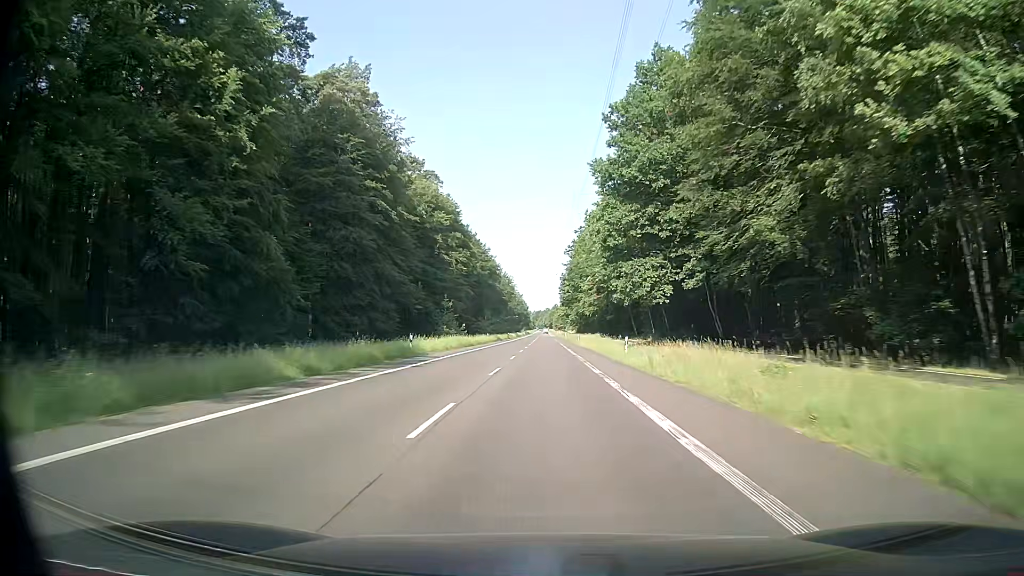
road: secondary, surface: asphalt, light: Day
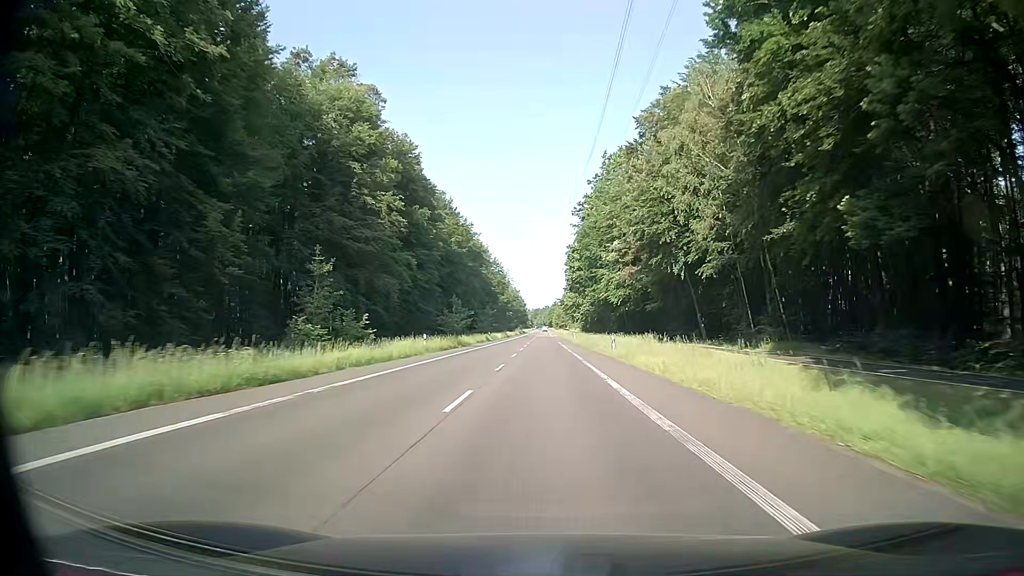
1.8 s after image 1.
(0.0, +45.3) m; 0°
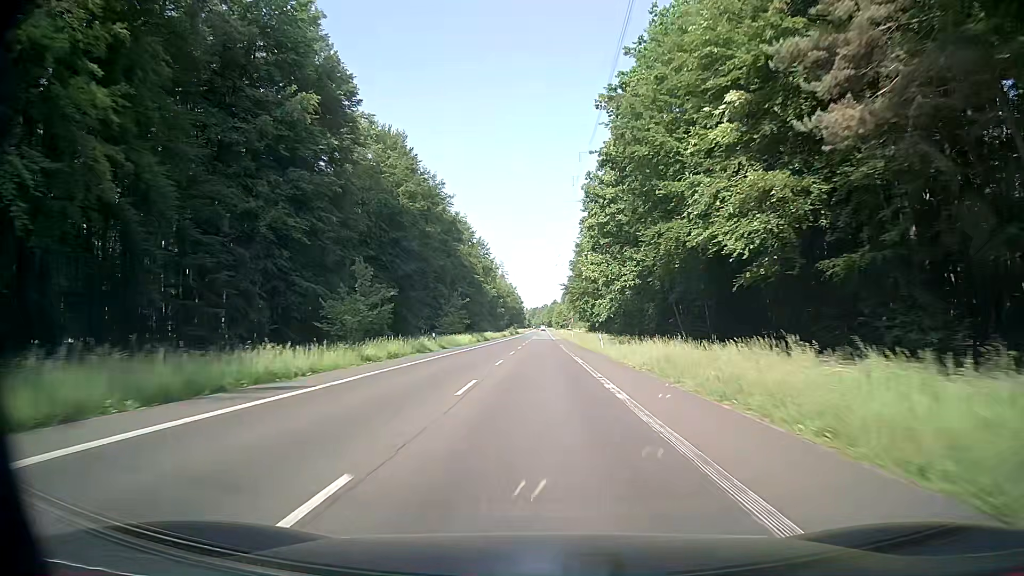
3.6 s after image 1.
(-0.1, +45.2) m; 0°
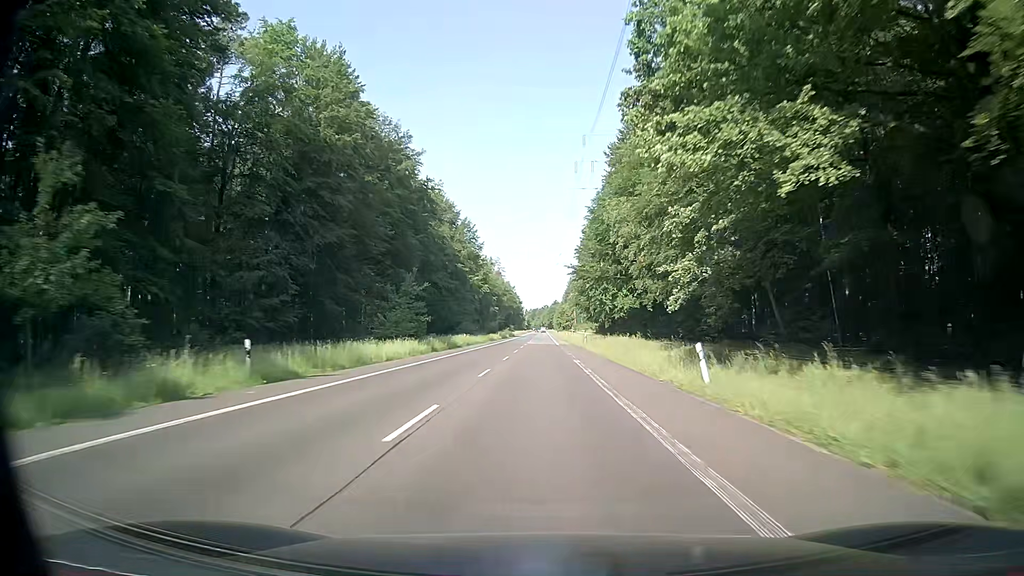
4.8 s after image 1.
(-0.1, +30.1) m; 0°
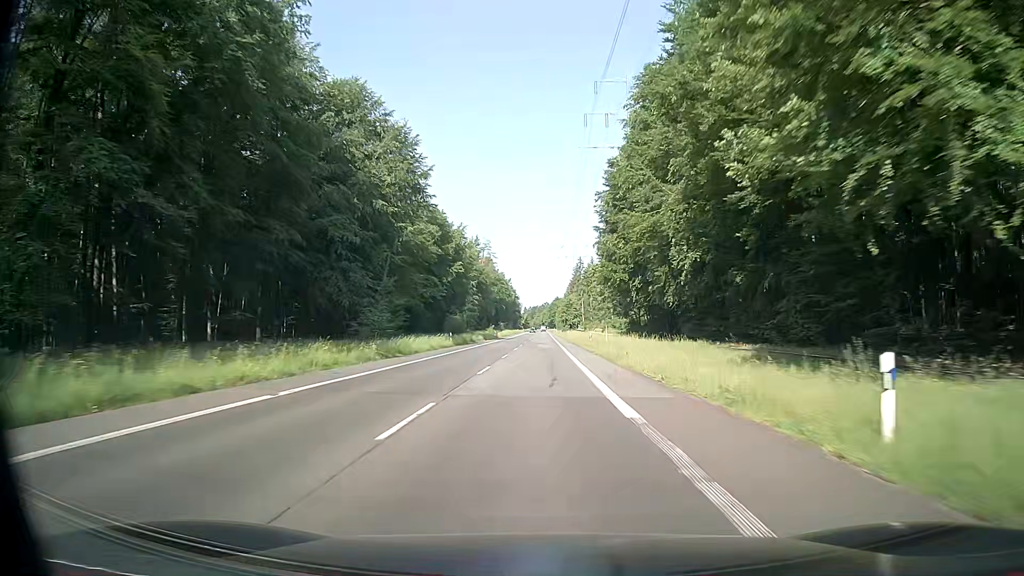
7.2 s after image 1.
(0.0, +60.0) m; 0°
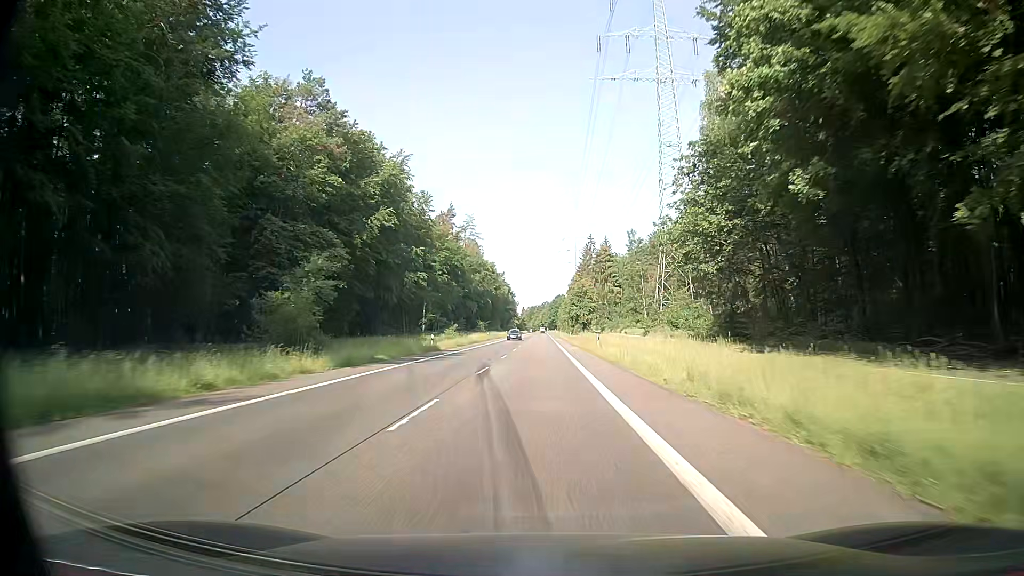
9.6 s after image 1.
(-0.3, +59.6) m; 0°
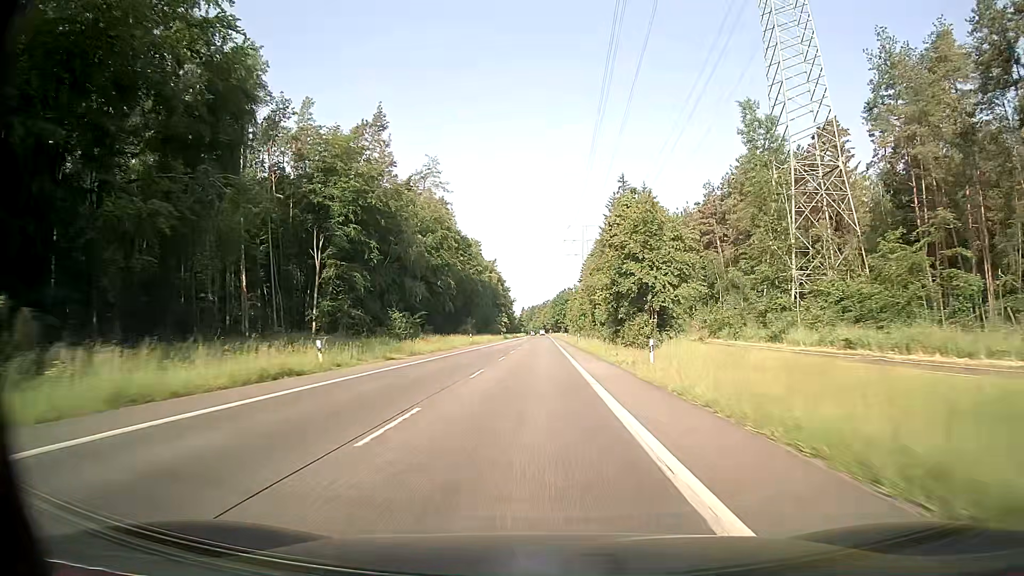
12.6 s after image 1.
(+0.3, +73.6) m; 0°
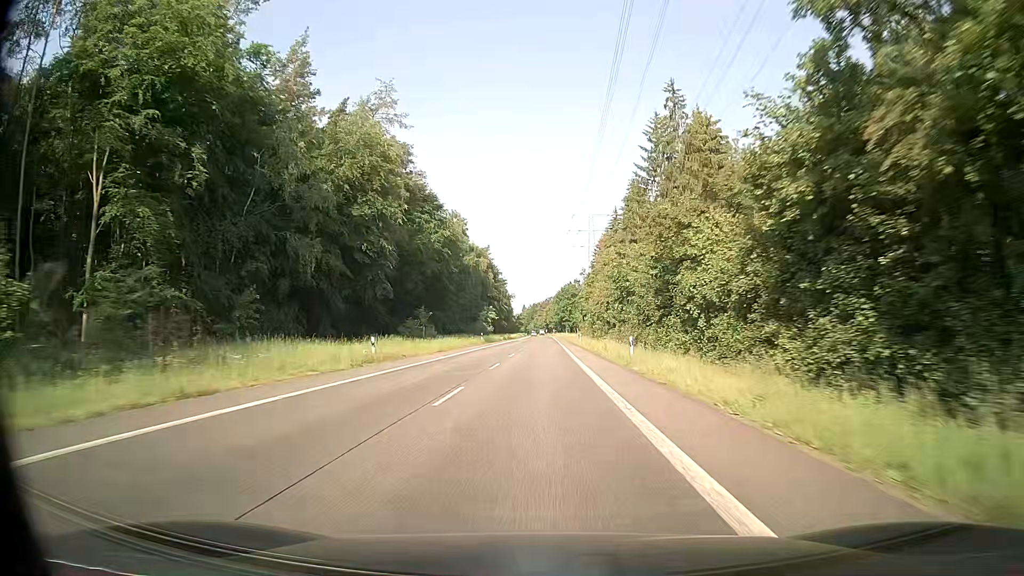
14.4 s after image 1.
(-0.1, +43.6) m; 0°
(0, +10) (0, +20) (0, +30) (0, +40) (0, +50) (0, +60) (0, +70) (0, +80) (0, +90) (0, +100) m
